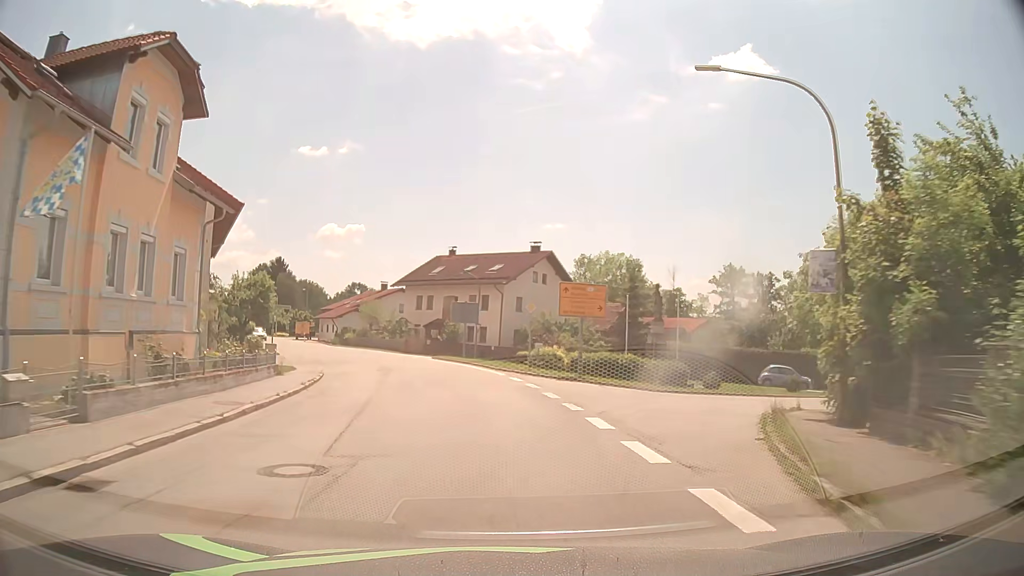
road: secondary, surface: asphalt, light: Day
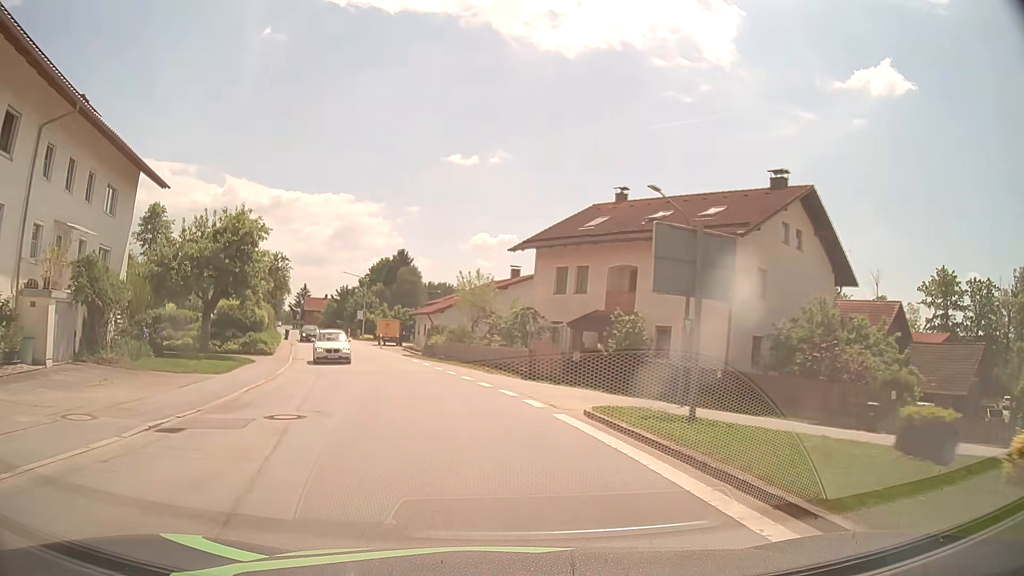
(-3.0, +30.0) m; -13°
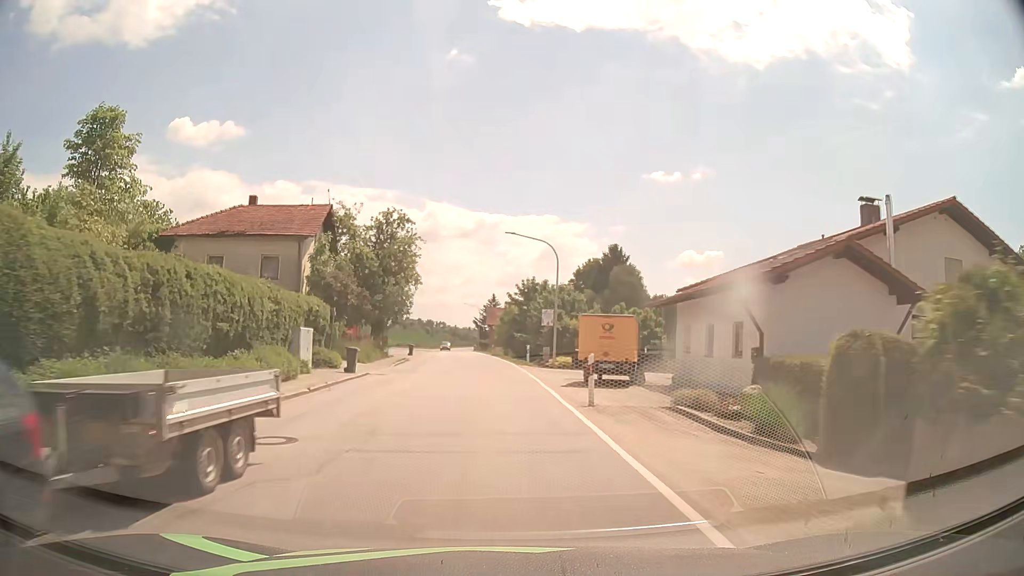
(-6.2, +36.9) m; -18°
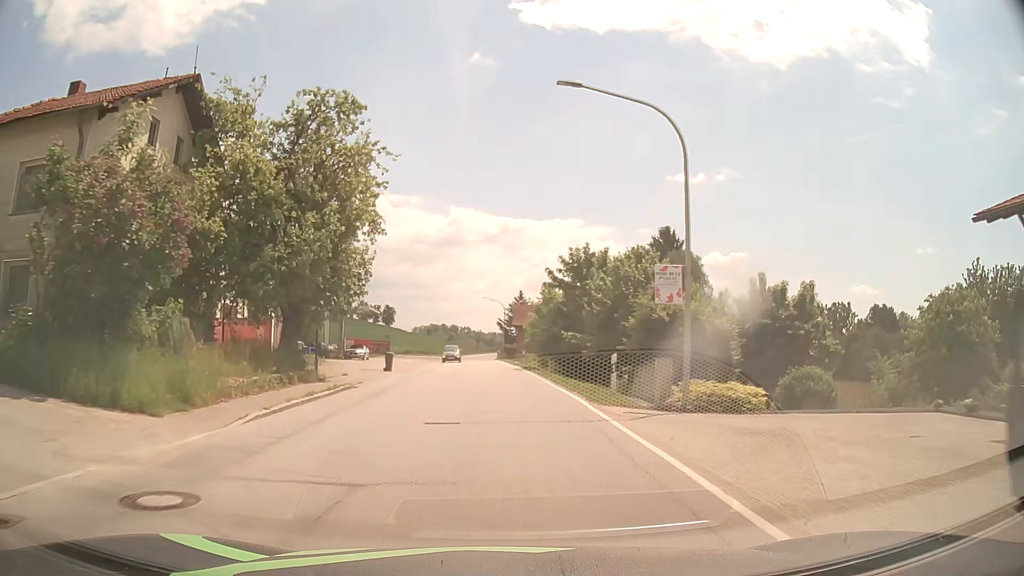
(-0.7, +22.5) m; -3°
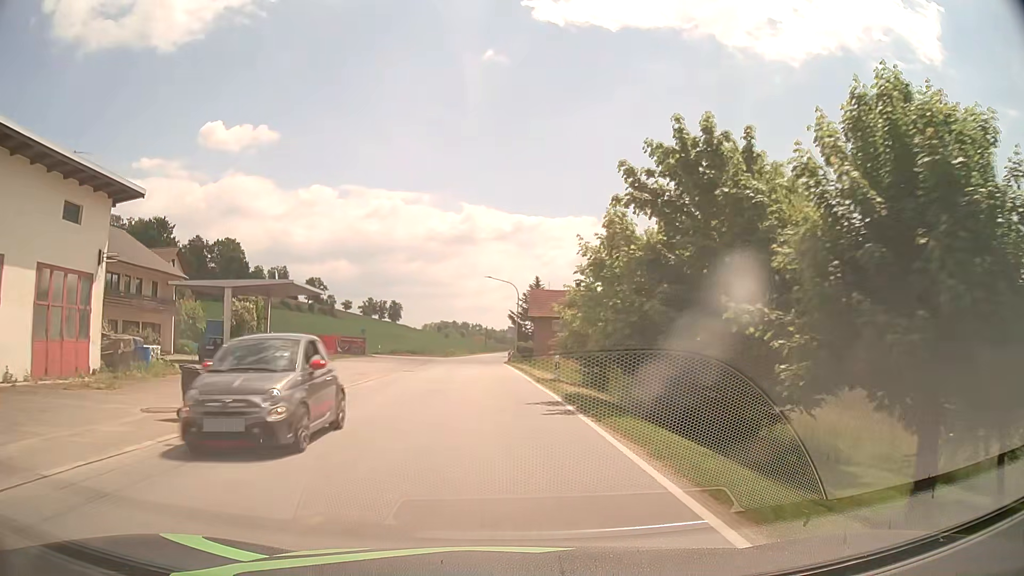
(0.0, +22.6) m; -1°
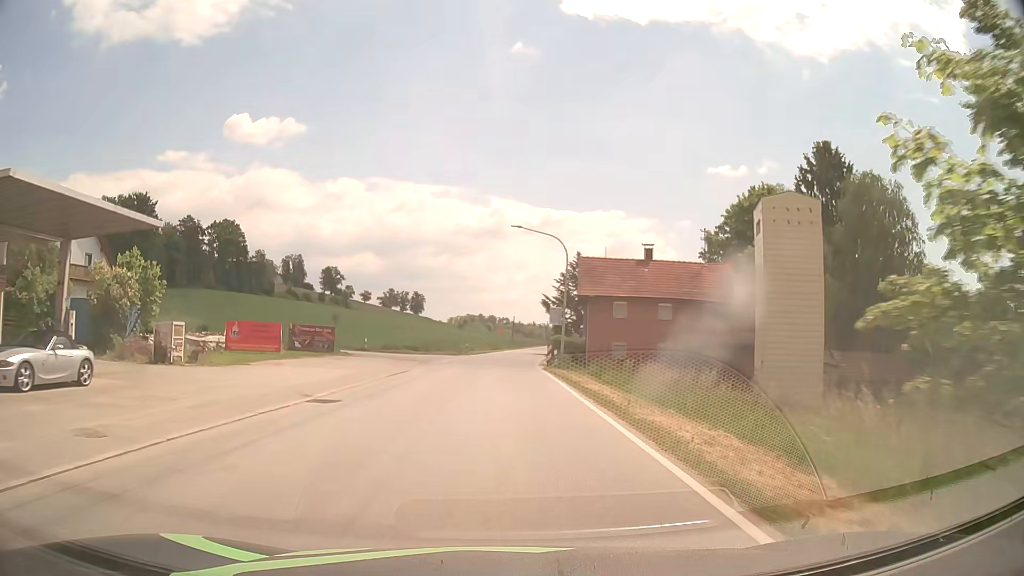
(-0.6, +22.7) m; -2°
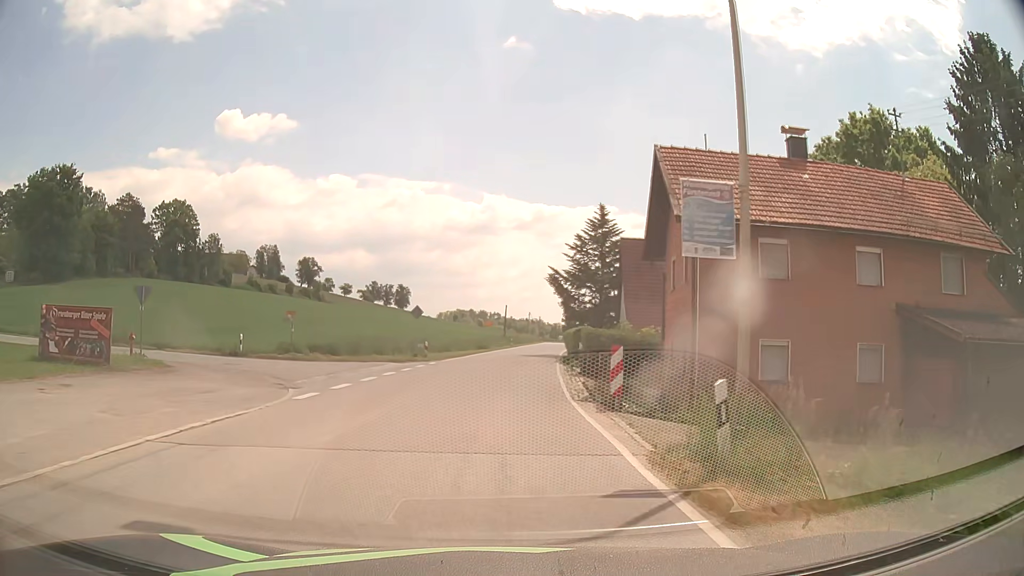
(+0.2, +26.6) m; +1°
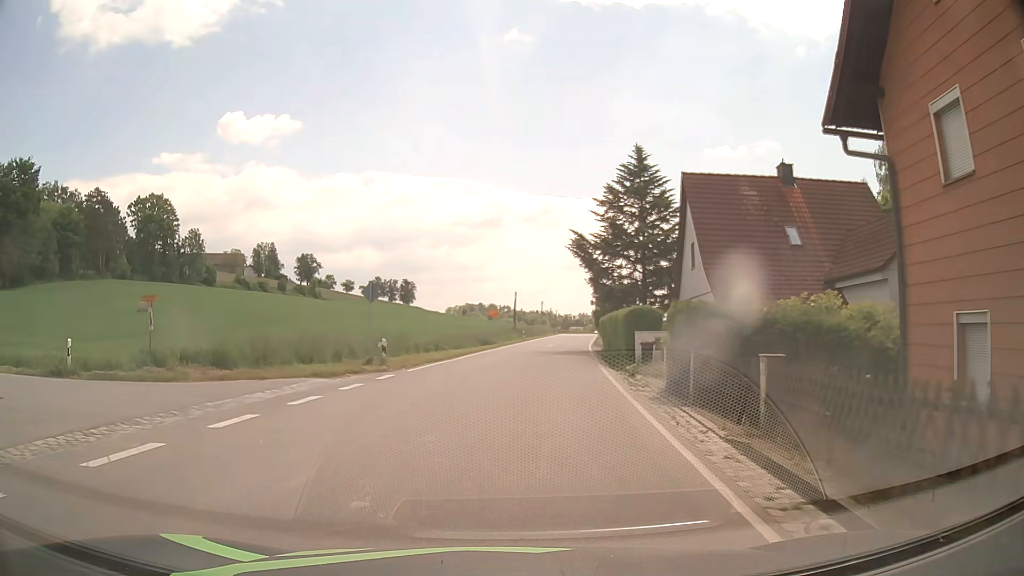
(+0.1, +14.5) m; 0°
